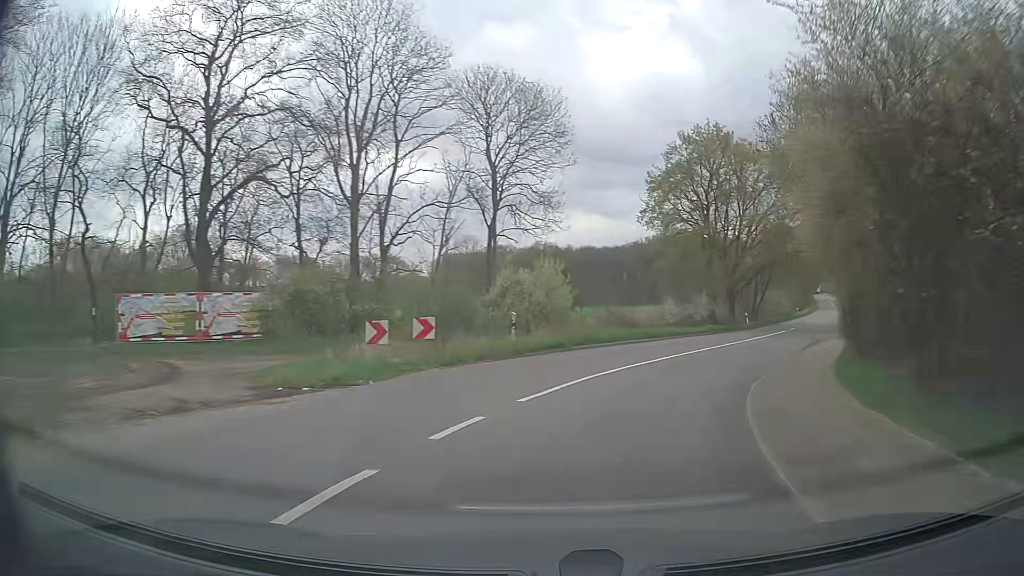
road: tertiary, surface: asphalt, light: Day
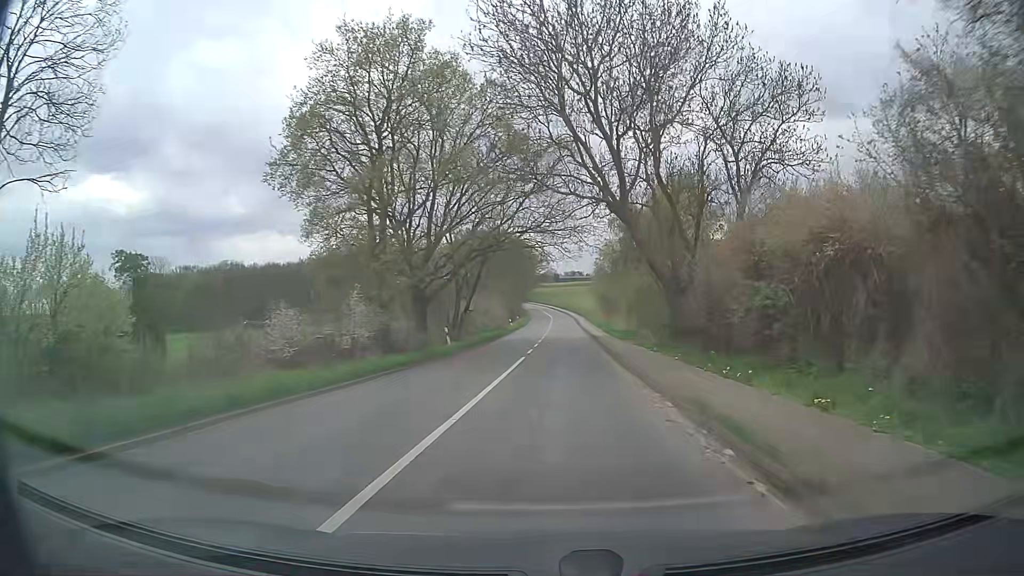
(+5.6, +20.5) m; +27°
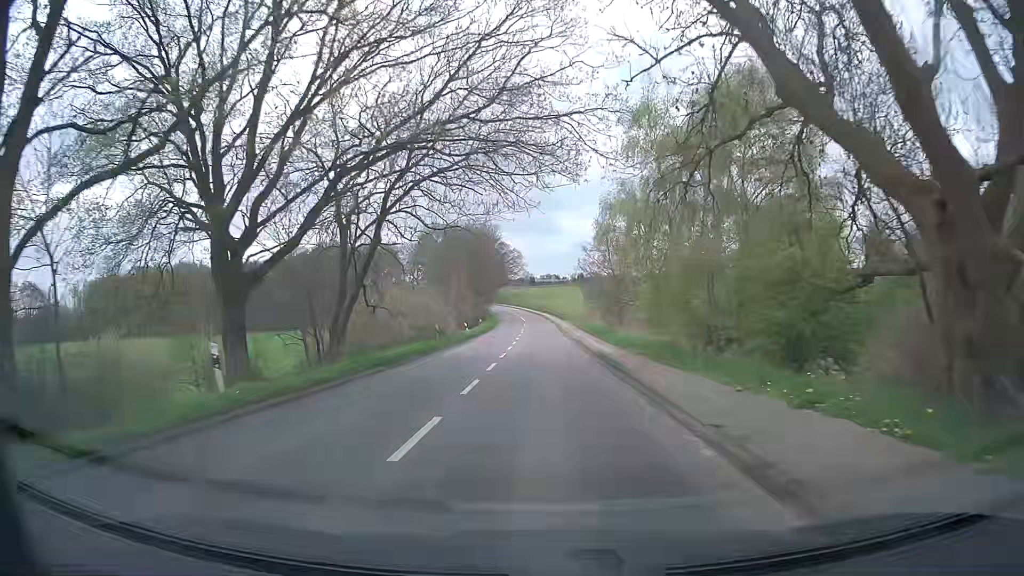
(+0.7, +21.8) m; +3°
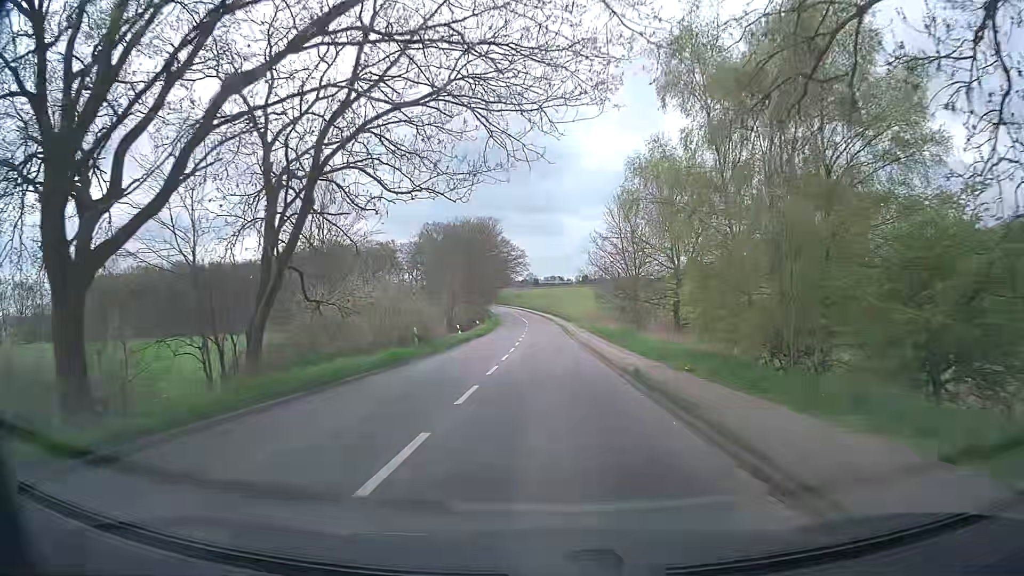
(0.0, +7.4) m; 0°
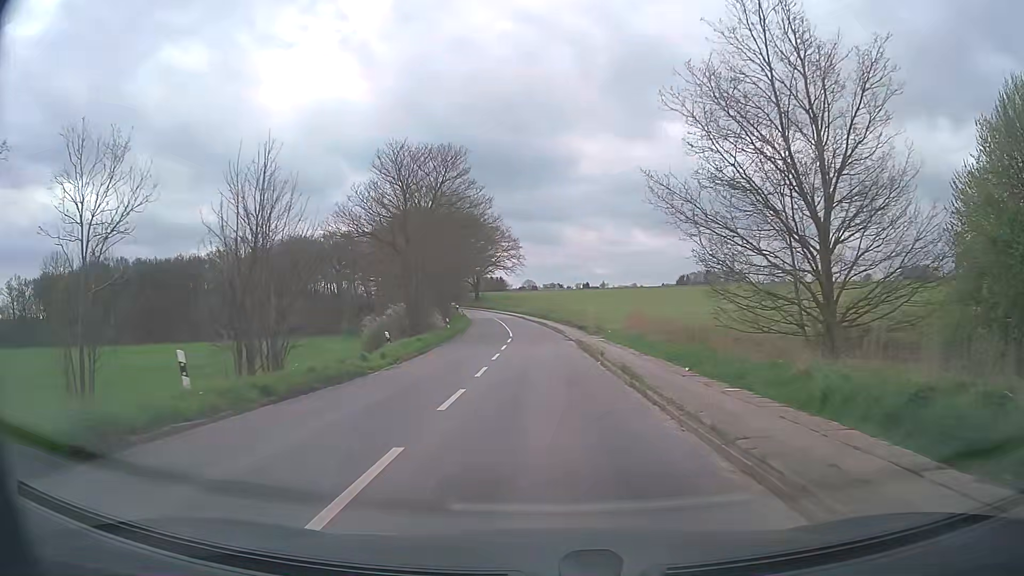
(0.0, +37.2) m; 0°
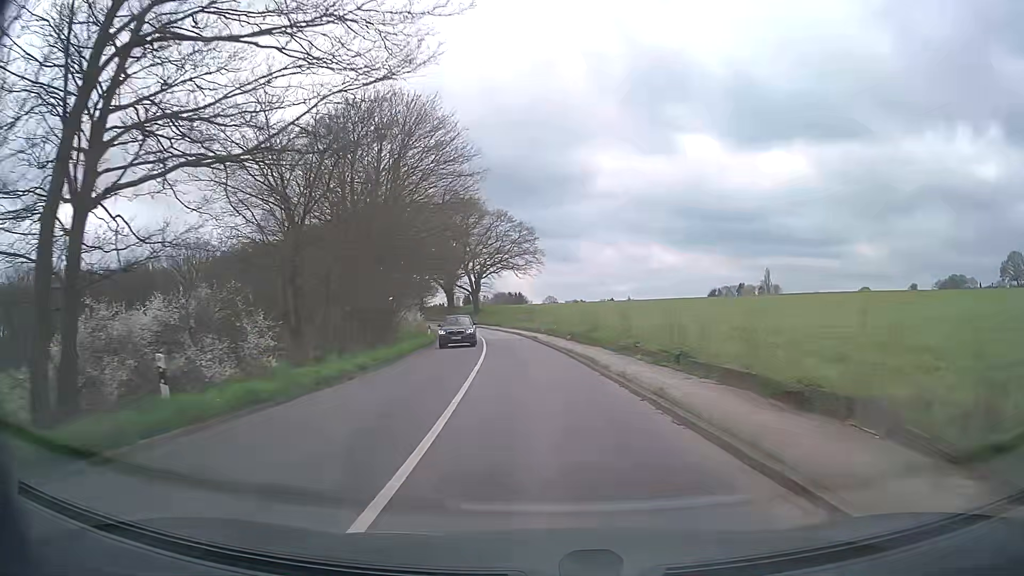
(-0.4, +37.2) m; -2°
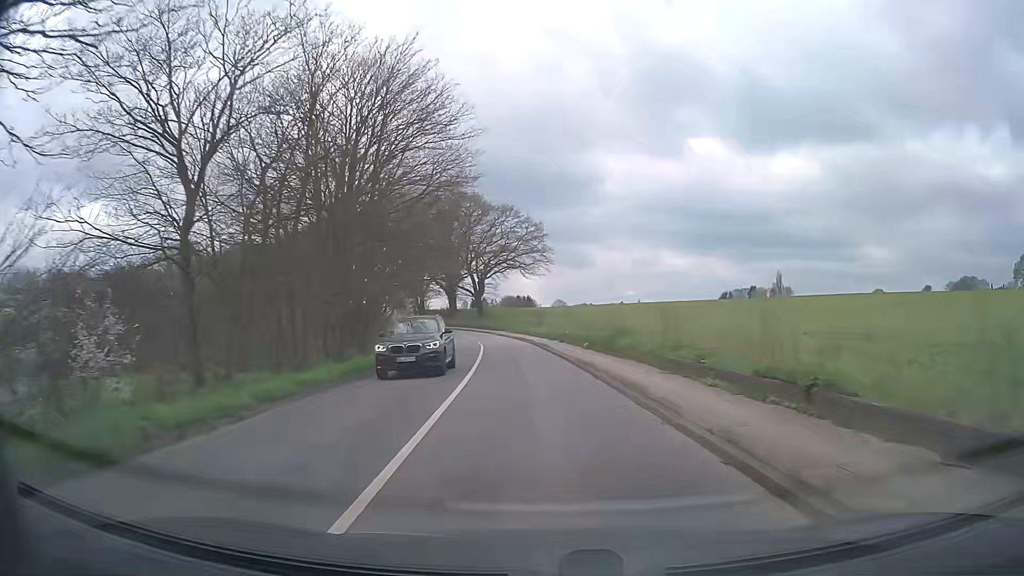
(-0.1, +7.4) m; -1°
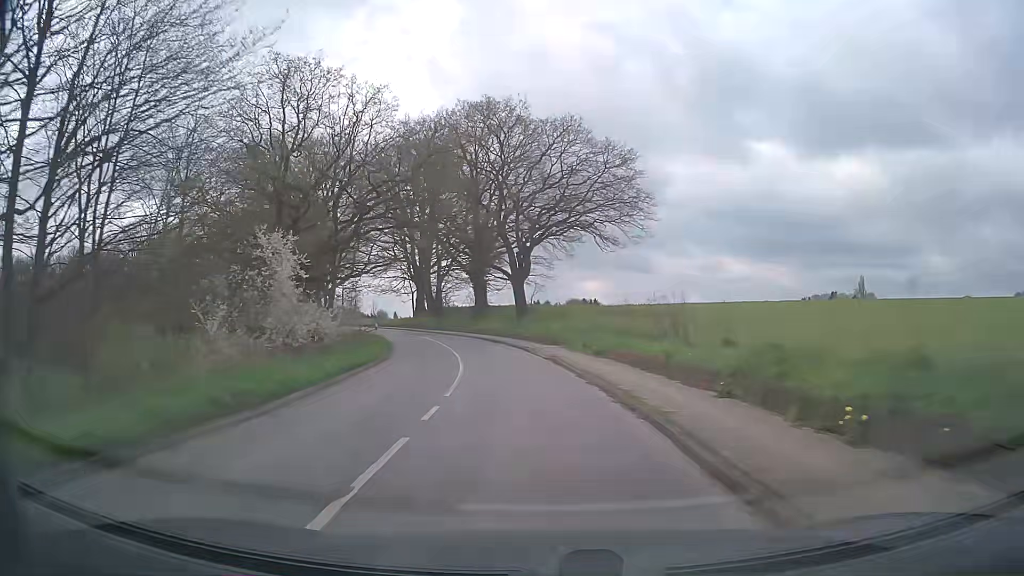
(-1.3, +37.2) m; -5°
(0, +10) (-1, +20) (-2, +30) (-4, +40) (-6, +49) (-10, +59) (-13, +68) (-17, +77) (-21, +86) (-26, +96) m
